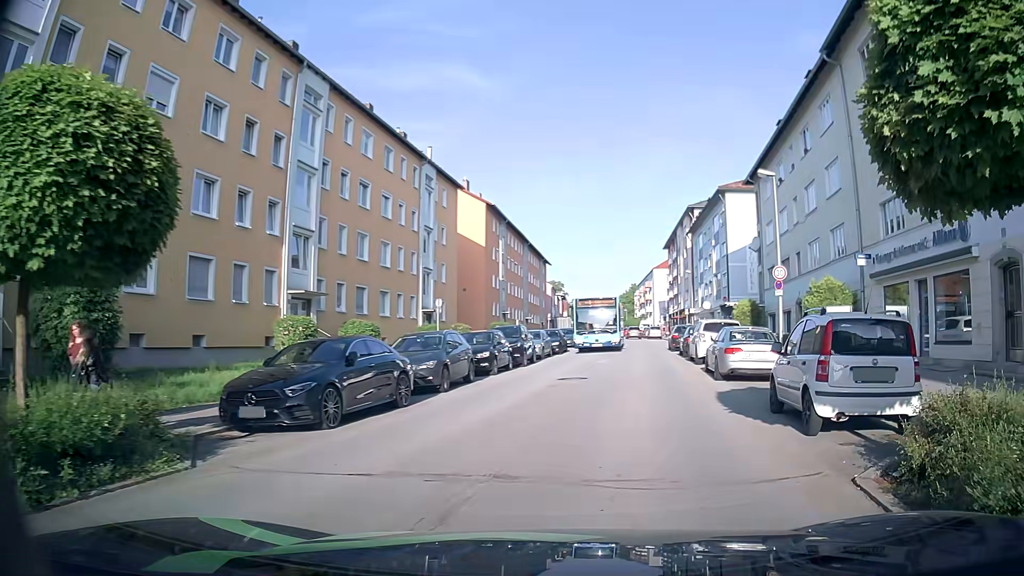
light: Day
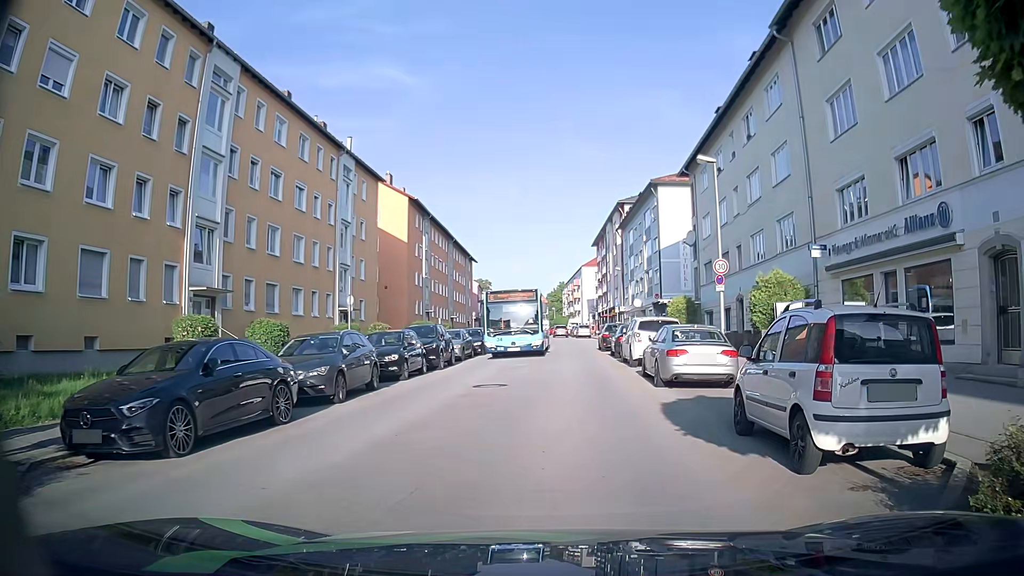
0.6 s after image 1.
(+0.1, +2.3) m; +3°
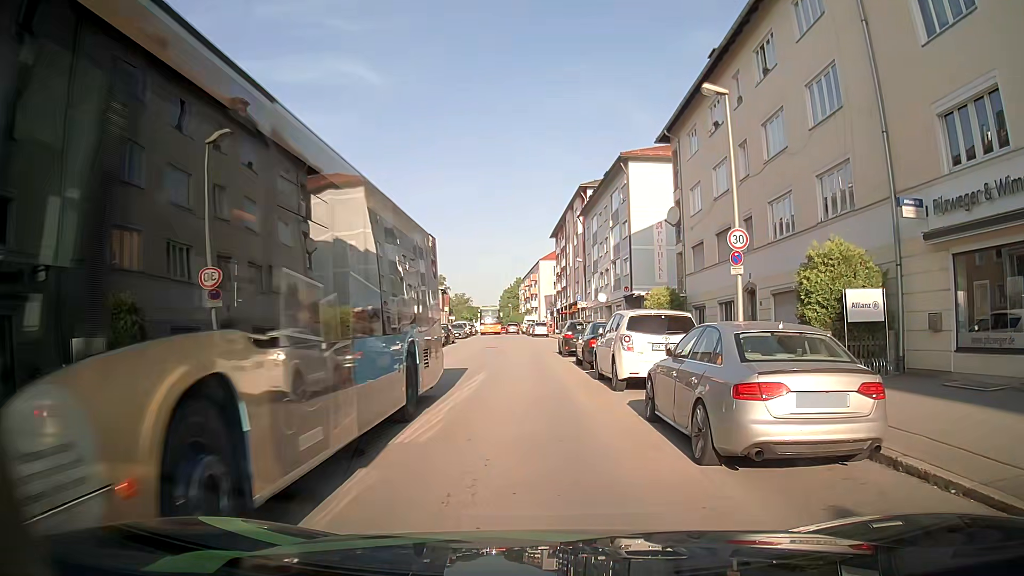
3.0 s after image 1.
(+0.4, +8.5) m; +3°
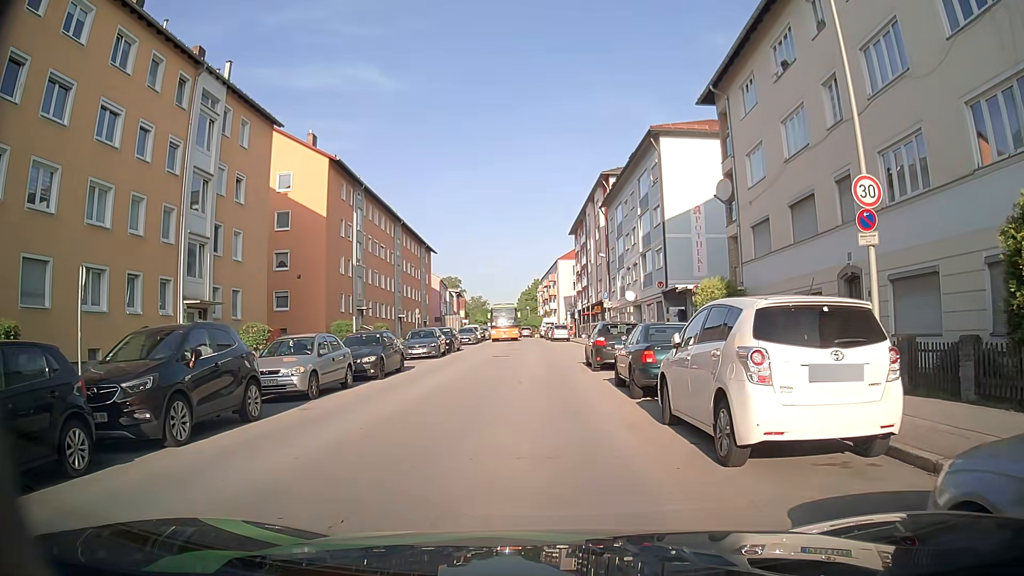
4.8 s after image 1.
(0.0, +7.1) m; -1°
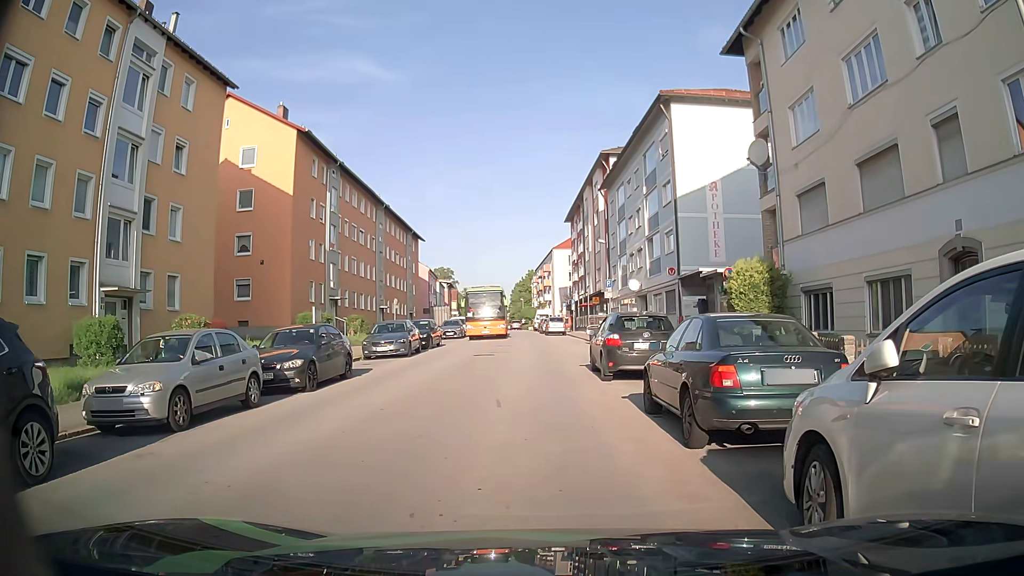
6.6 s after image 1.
(0.0, +5.3) m; -2°
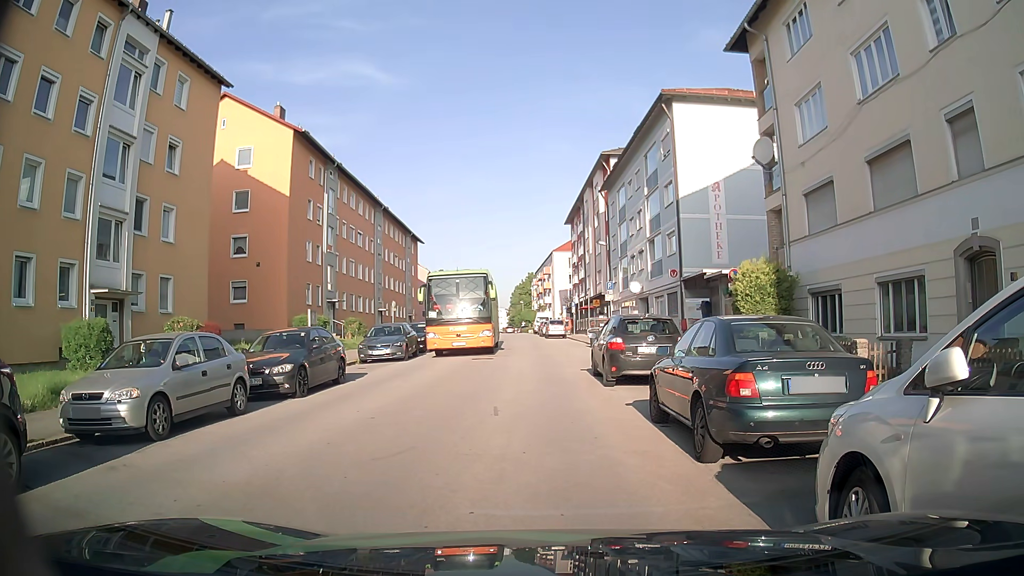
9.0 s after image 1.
(0.0, +0.6) m; 0°
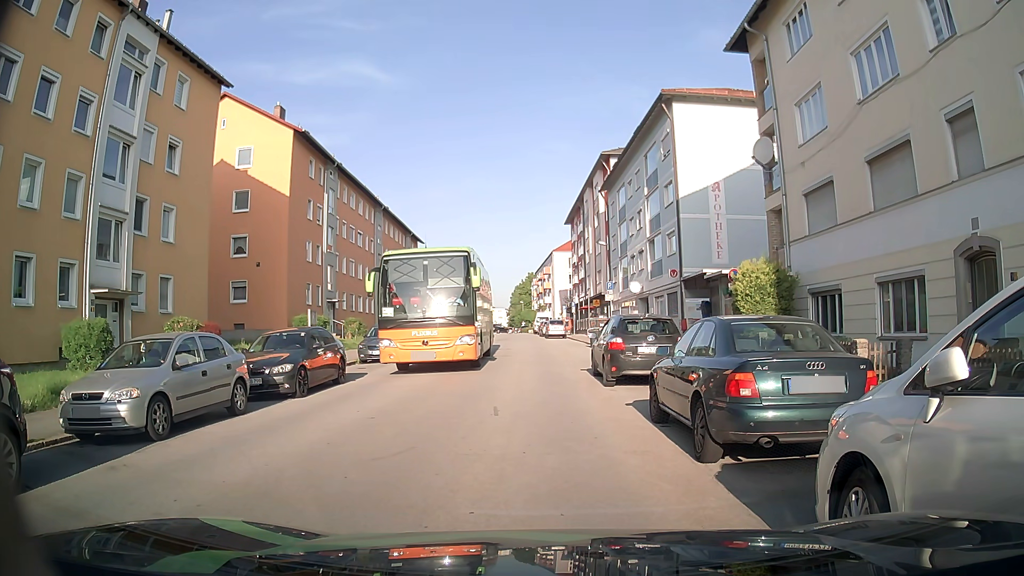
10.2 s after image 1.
(0.0, 0.0) m; 0°
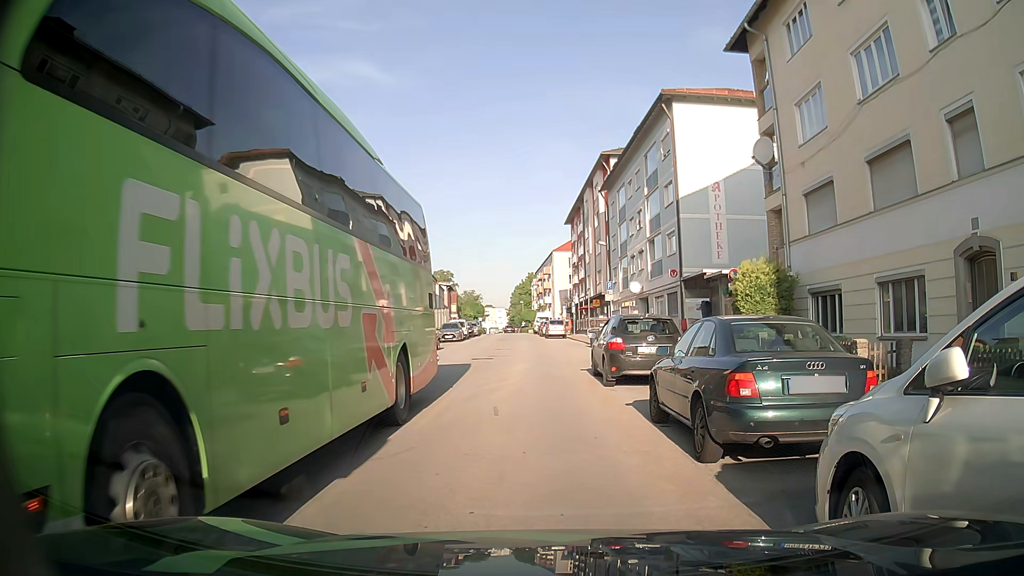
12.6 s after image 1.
(0.0, 0.0) m; 0°
